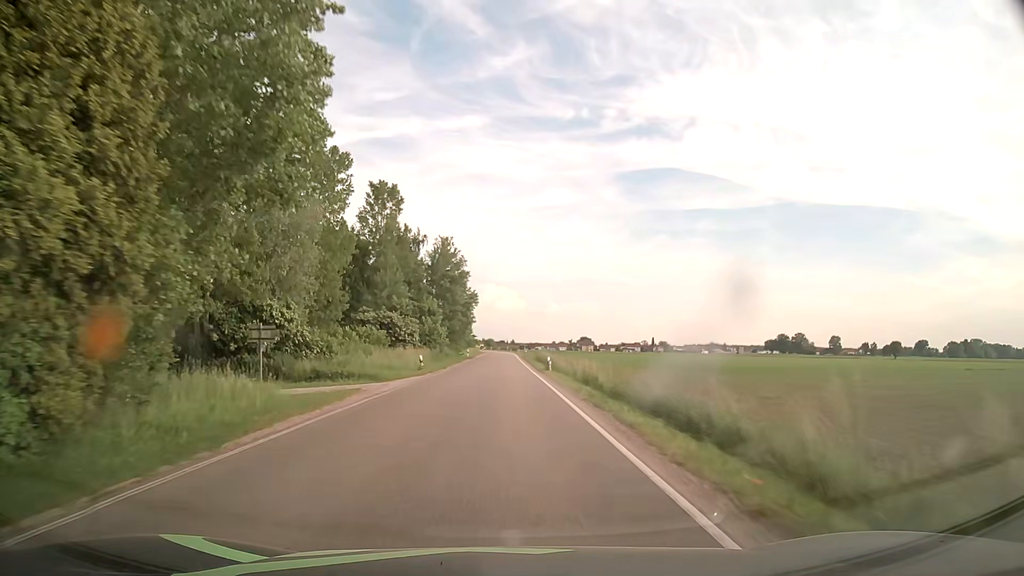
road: secondary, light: Day
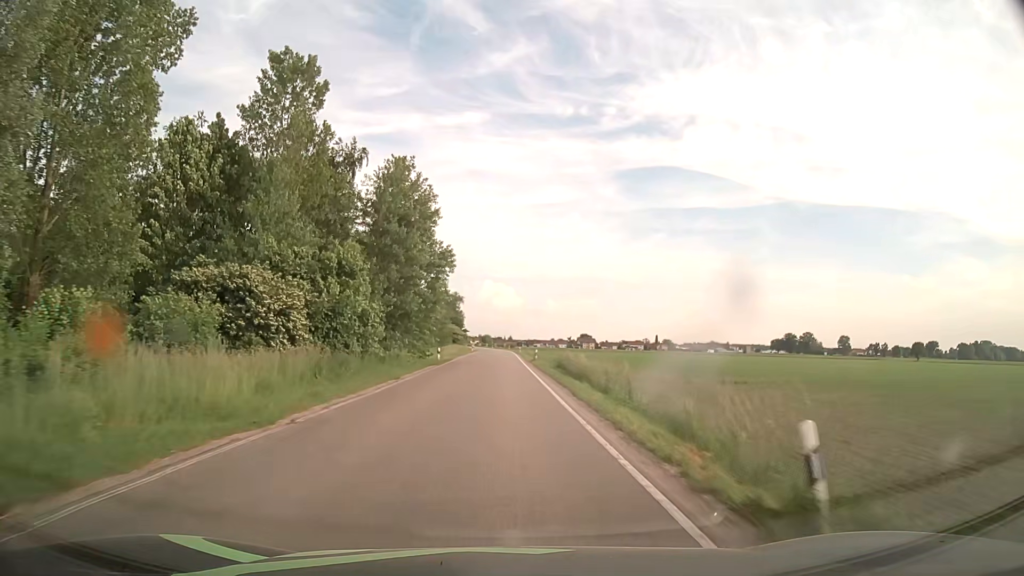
(+0.2, +32.3) m; 0°
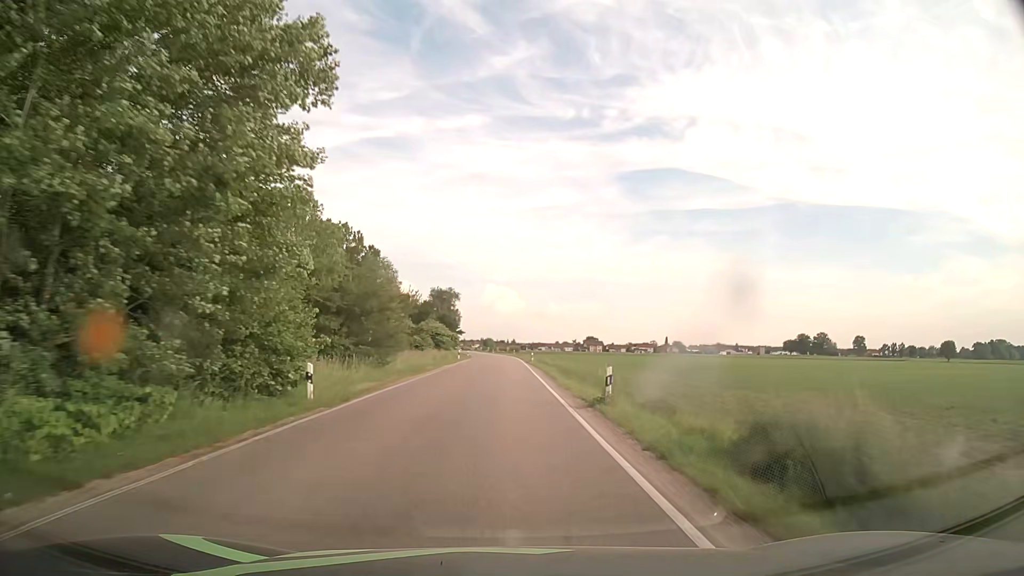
(-0.1, +32.3) m; 0°
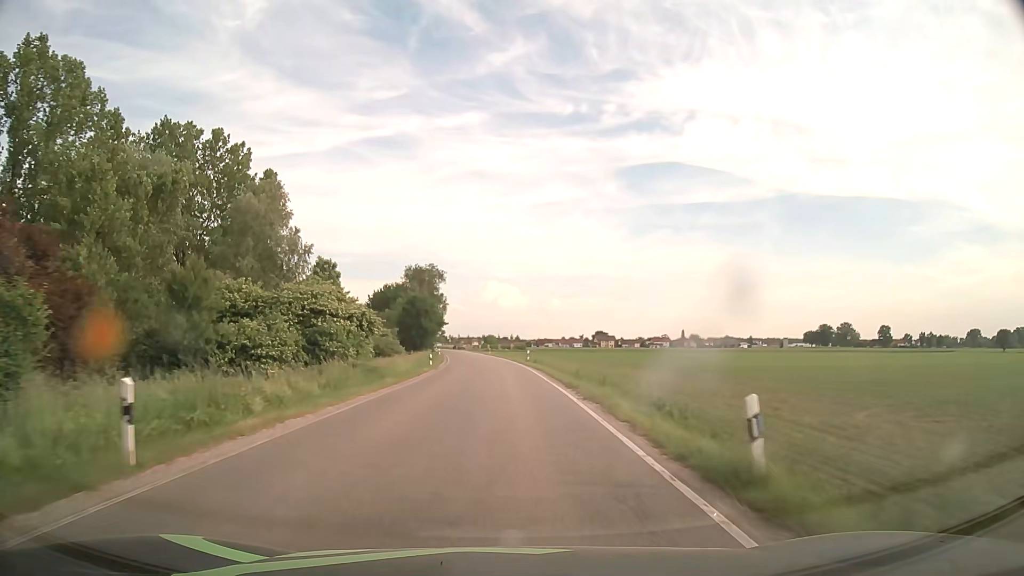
(0.0, +53.7) m; 0°
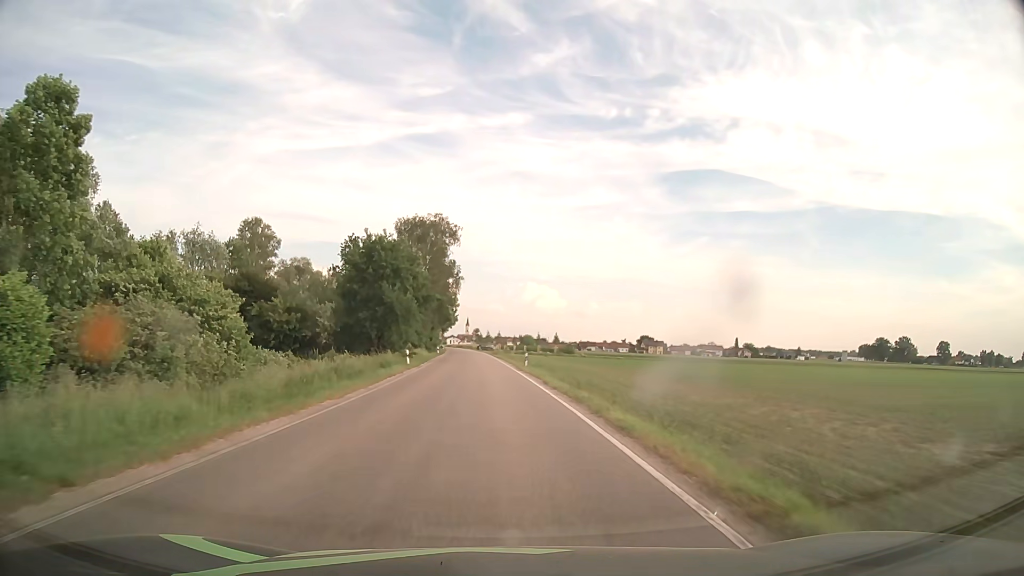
(-1.2, +53.8) m; -3°
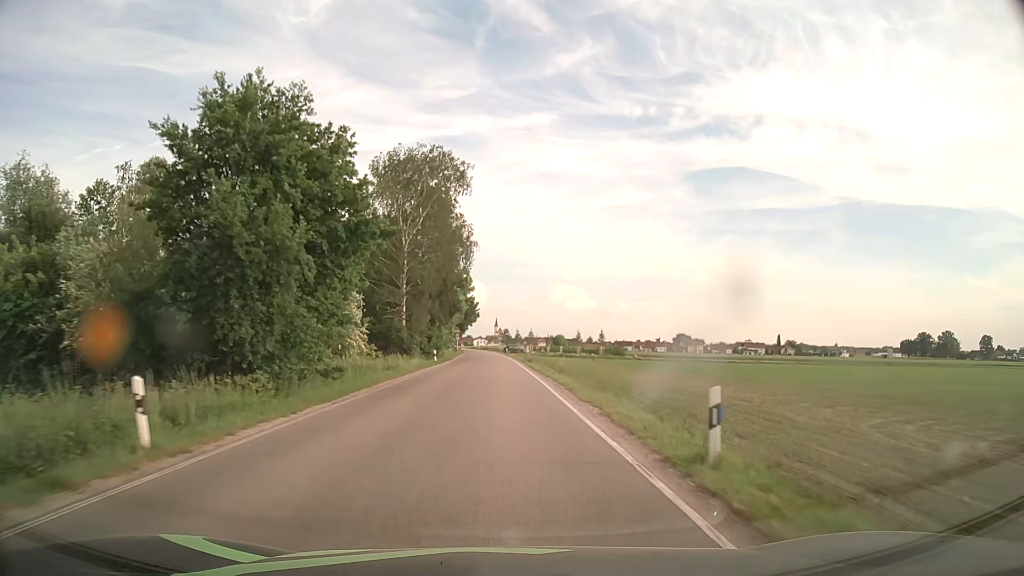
(-0.7, +32.3) m; -2°
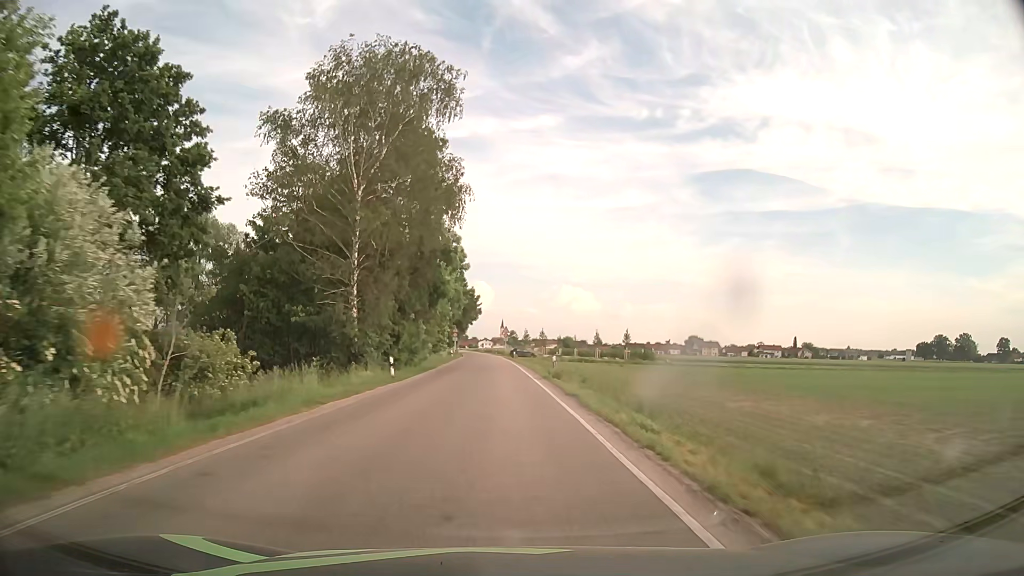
(-0.2, +21.5) m; -1°
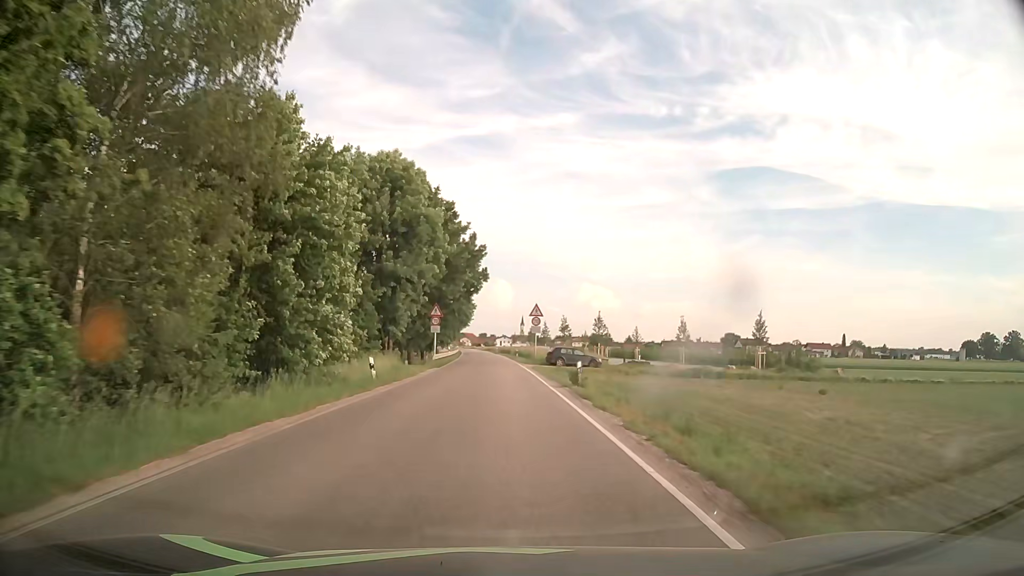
(-0.8, +53.9) m; -2°
(0, +10) (0, +20) (0, +30) (0, +40) (-1, +50) (-1, +60) (-1, +70) (-2, +80) (-2, +90) (-3, +100) m
